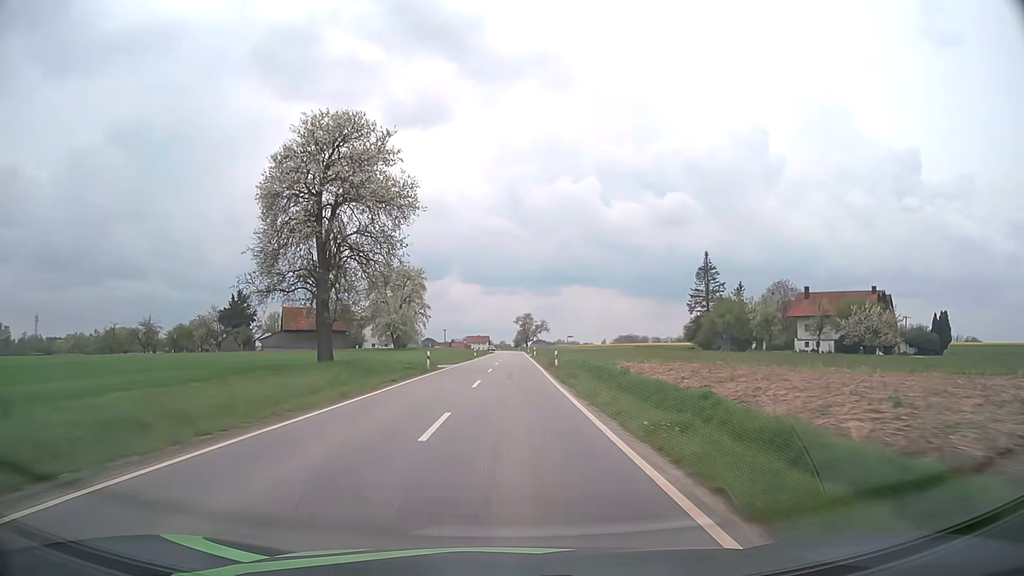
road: tertiary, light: Day
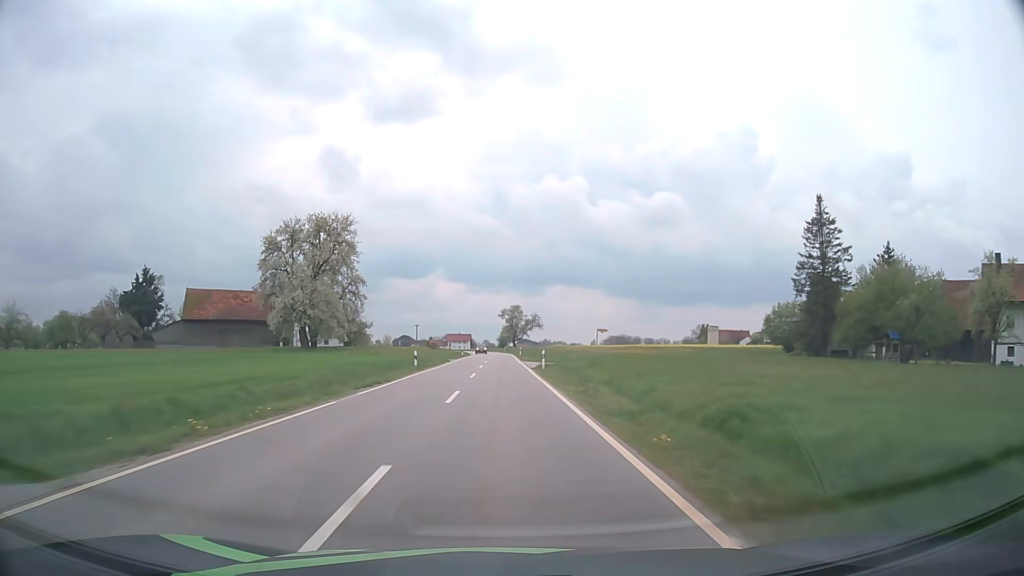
(+0.6, +42.5) m; +2°
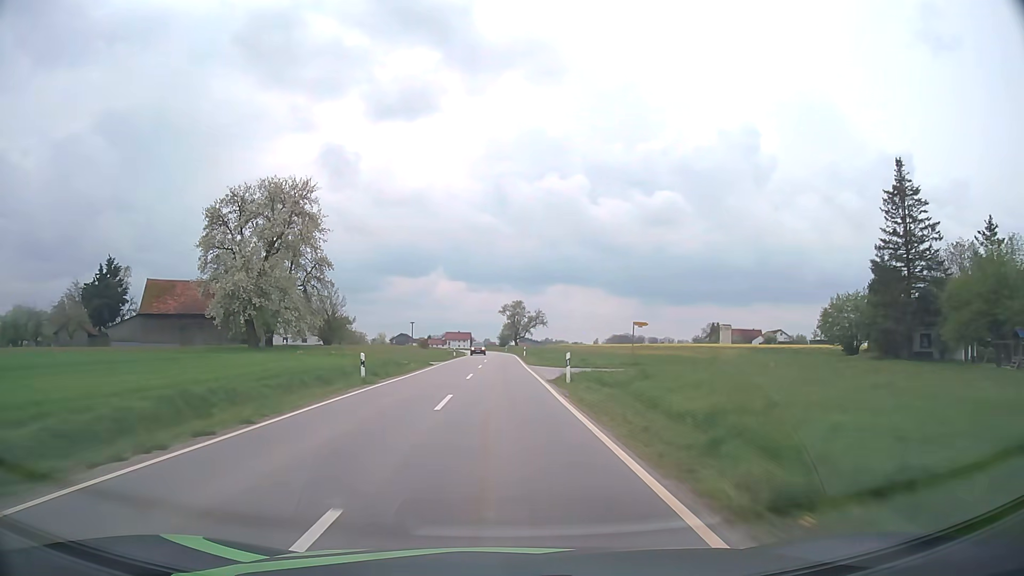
(0.0, +14.2) m; 0°
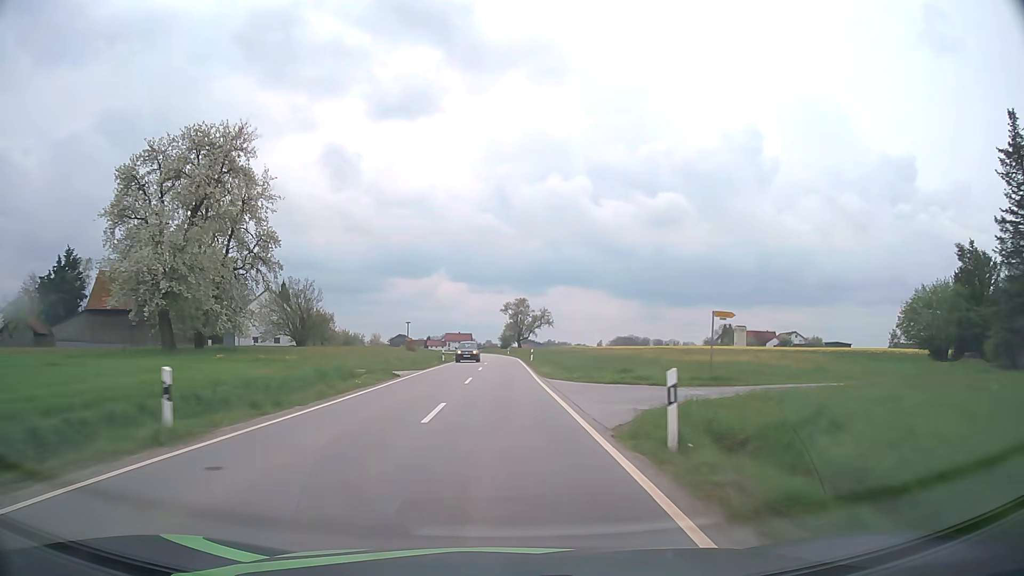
(0.0, +14.2) m; 0°
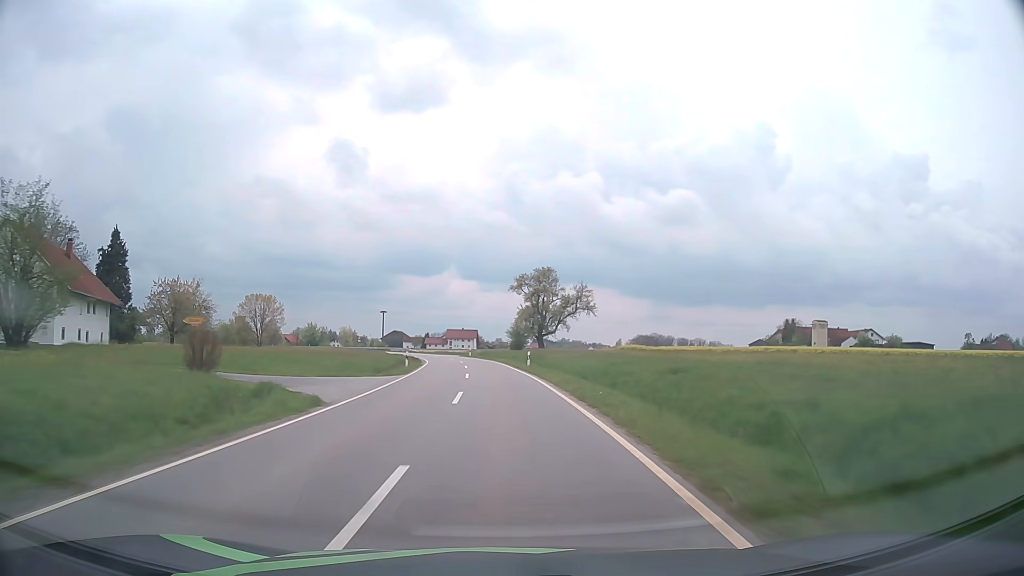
(-0.3, +56.9) m; -1°
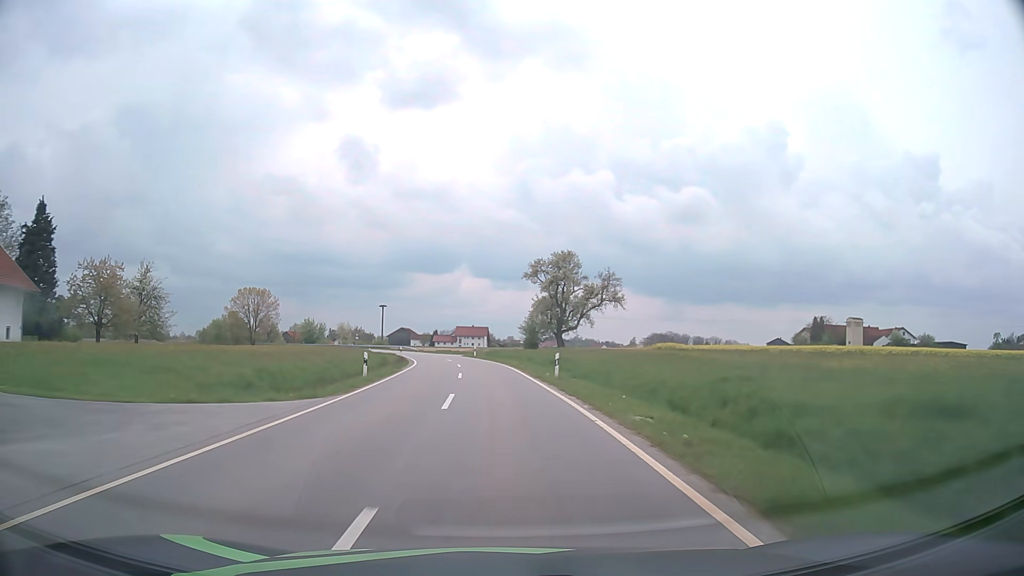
(-0.1, +14.2) m; -1°
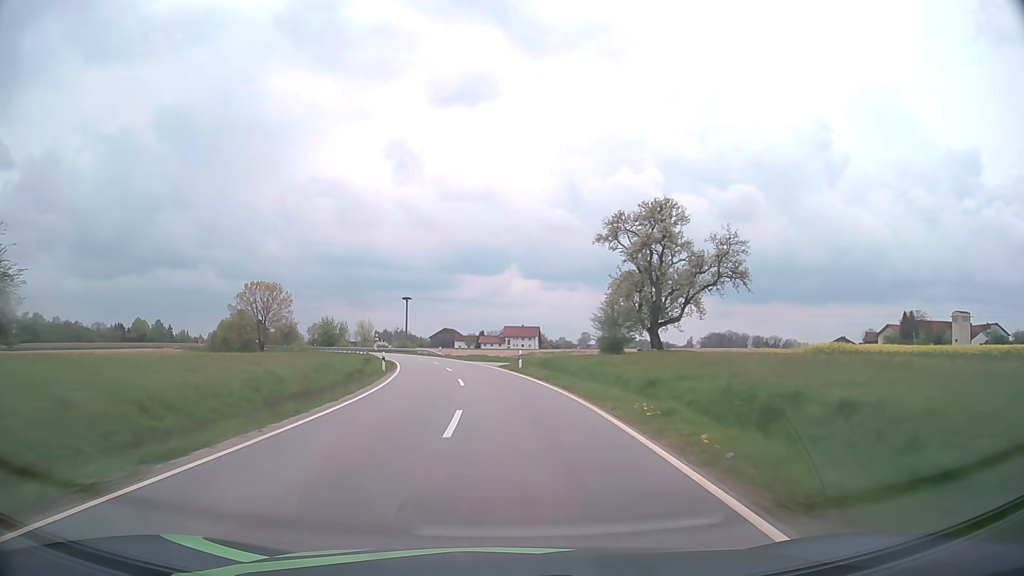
(-0.9, +28.4) m; -4°
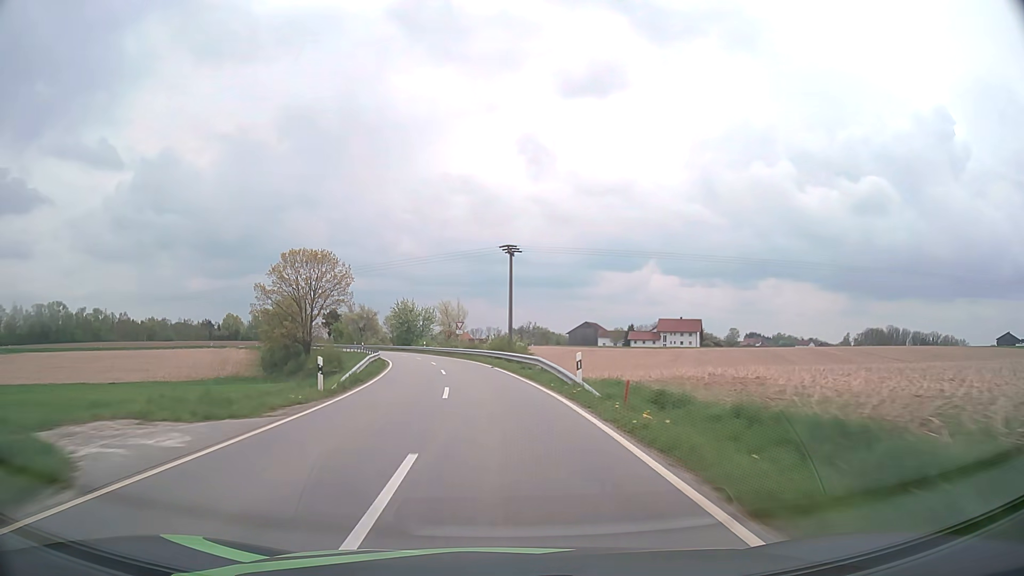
(-5.1, +54.0) m; -12°
(0, +10) (-1, +20) (-2, +30) (-3, +40) (-5, +50) (-7, +59) (-9, +69) (-12, +79) (-16, +88) (-19, +97) m
